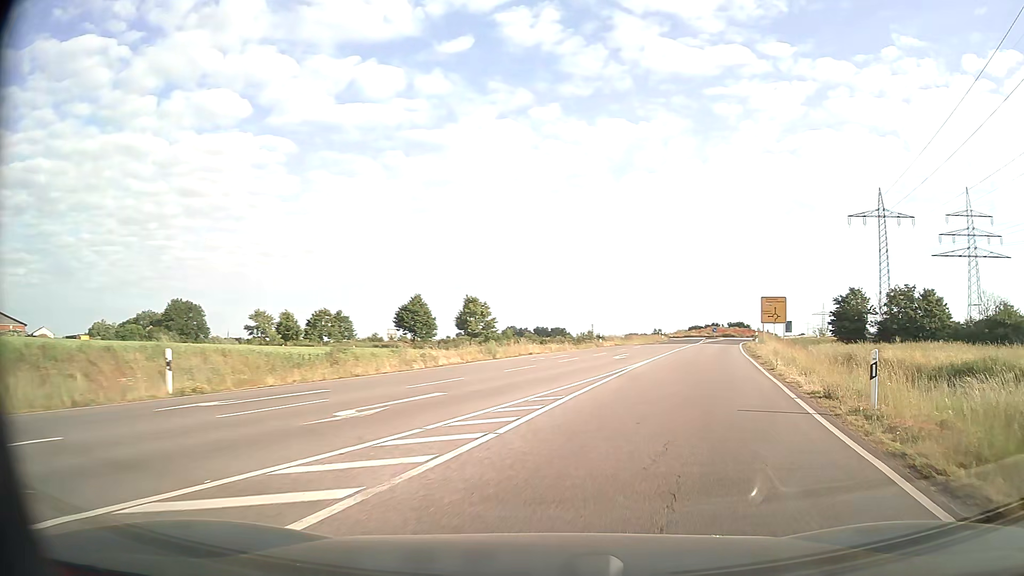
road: secondary_link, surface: asphalt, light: Day
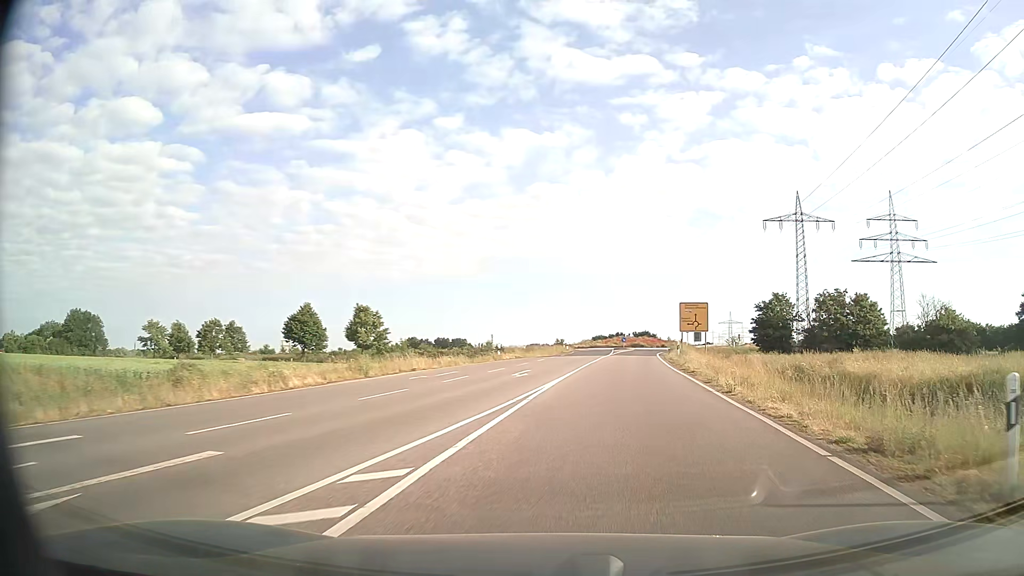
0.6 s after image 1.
(+0.5, +6.1) m; +8°
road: secondary
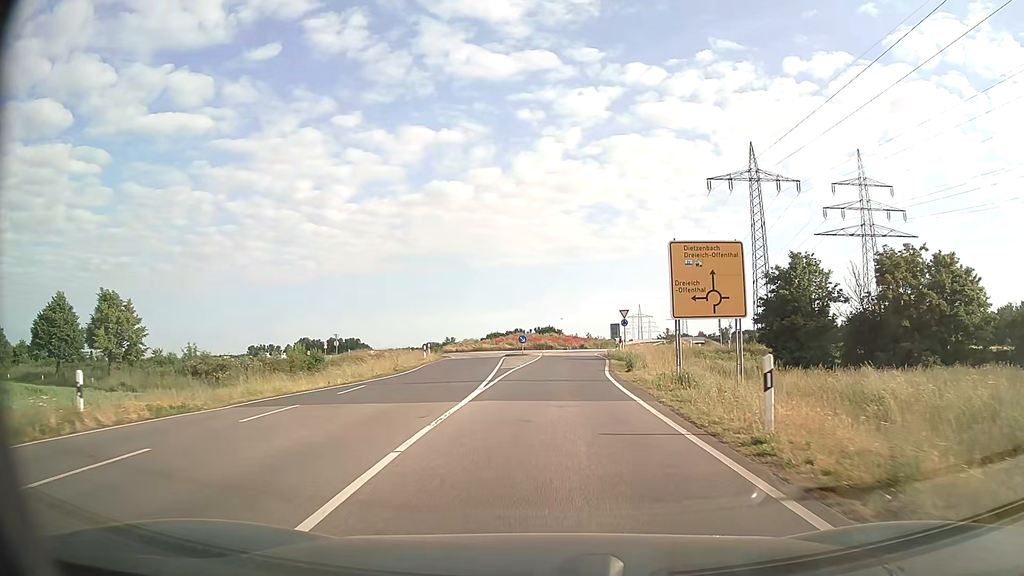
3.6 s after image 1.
(+3.8, +33.2) m; +9°
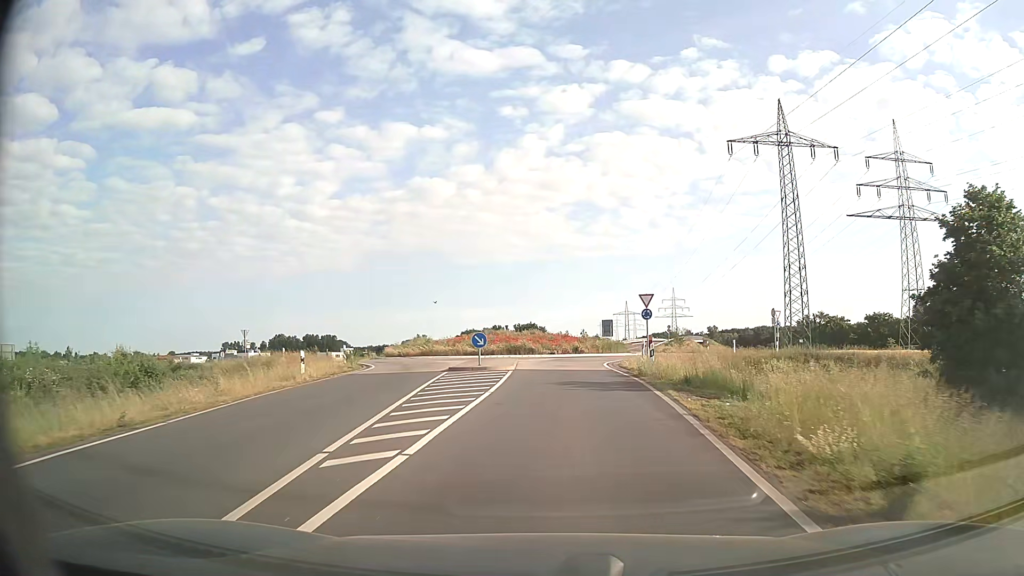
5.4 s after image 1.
(+0.2, +20.3) m; +2°
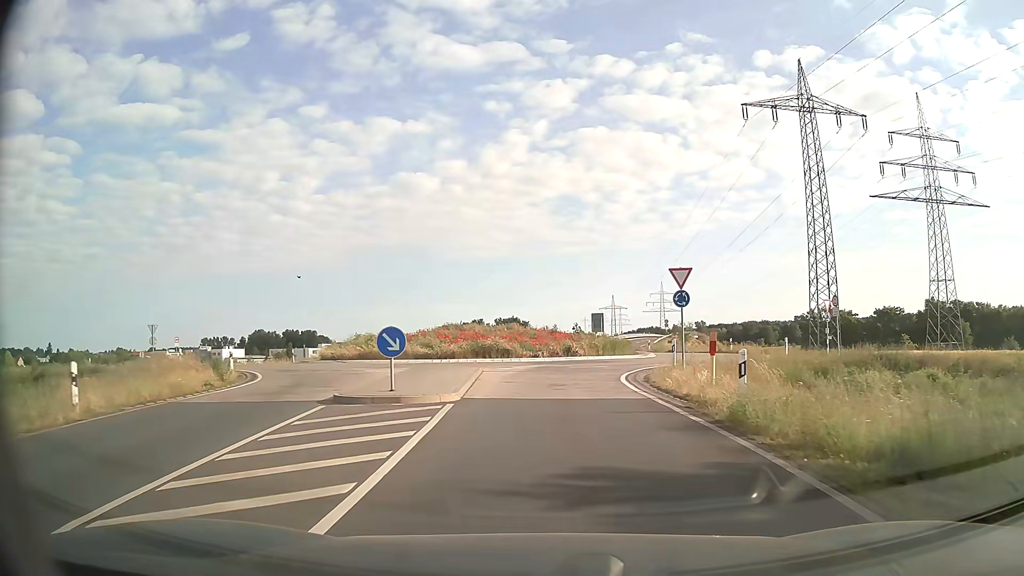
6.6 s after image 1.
(+0.1, +12.6) m; +1°
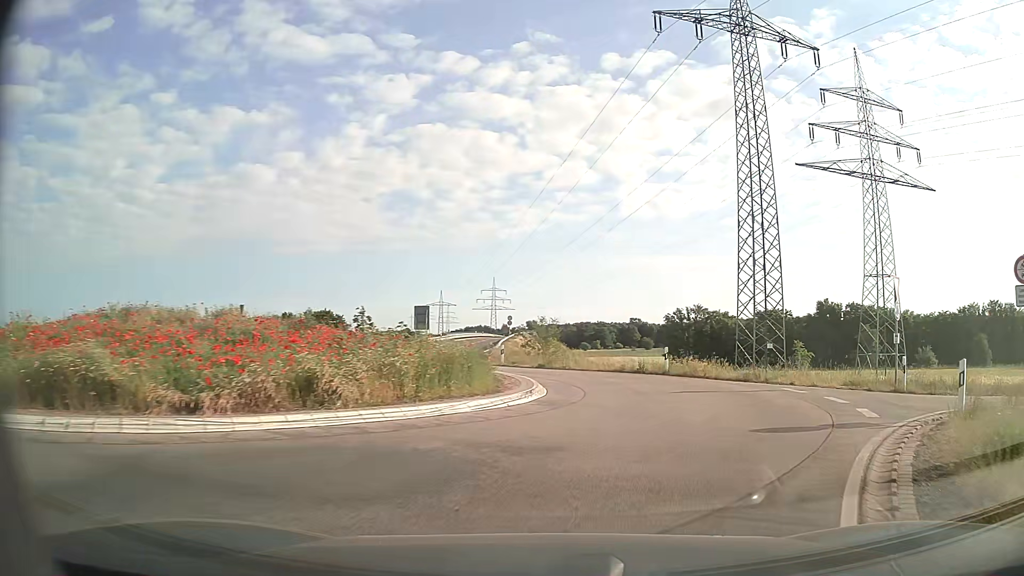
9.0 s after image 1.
(+1.8, +23.2) m; +14°
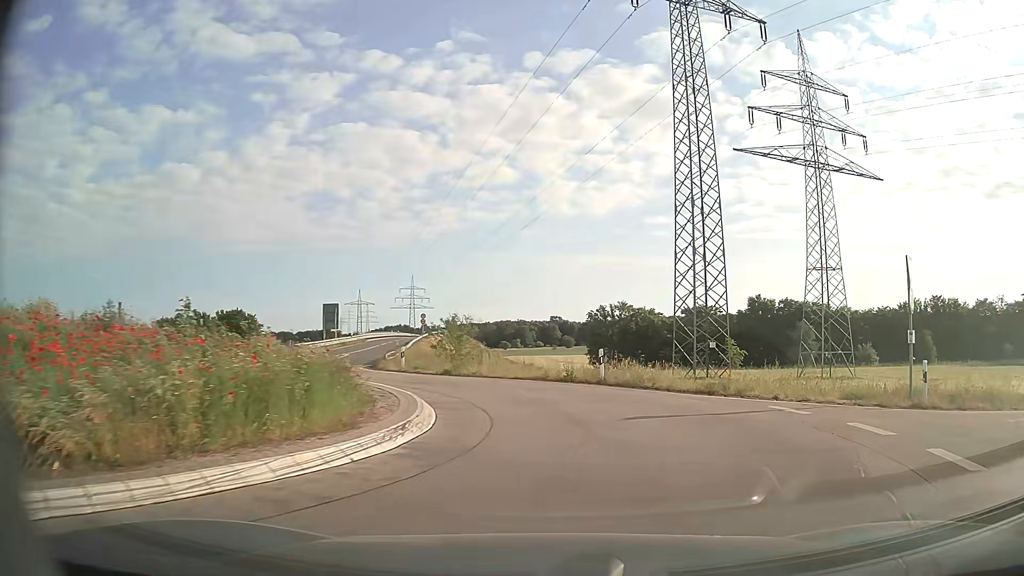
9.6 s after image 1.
(+0.4, +5.4) m; +7°
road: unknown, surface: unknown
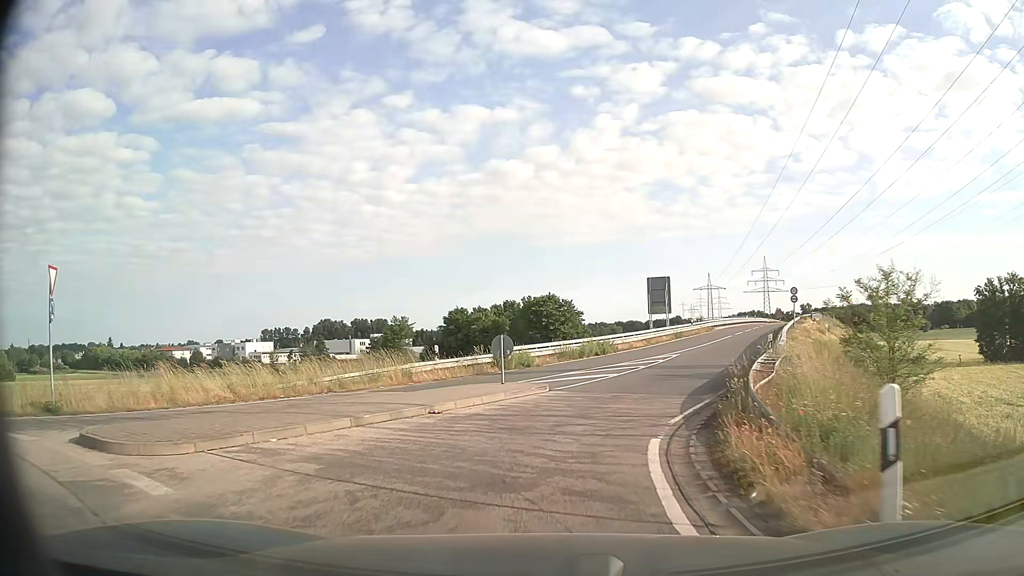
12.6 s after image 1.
(-5.4, +24.8) m; -30°
(0, +10) (+3, +20) (+6, +29) (+10, +38) (+14, +47) (+18, +57) (+22, +66) (+27, +75) (+31, +84) (+35, +93) m
